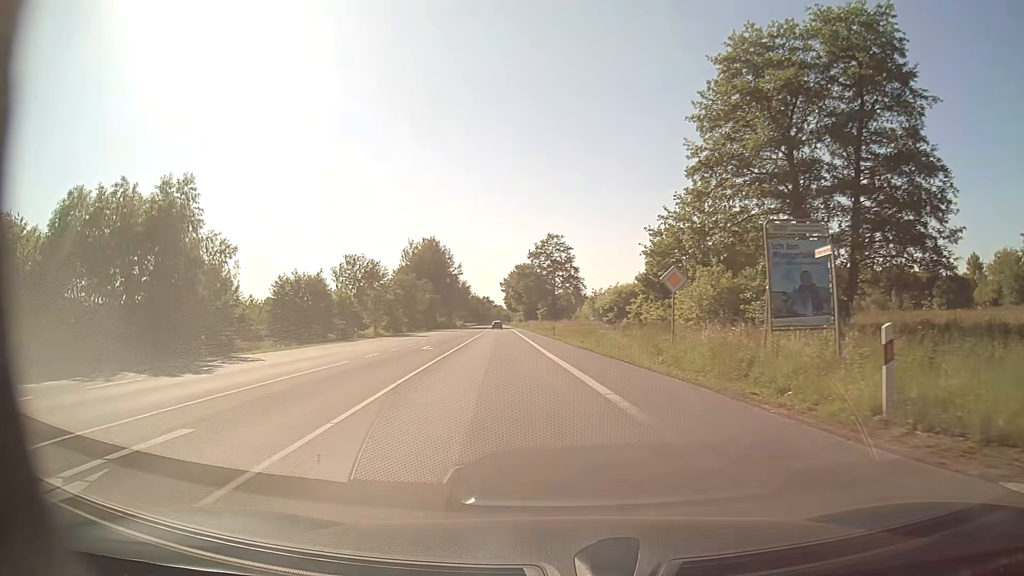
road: secondary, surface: asphalt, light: Day
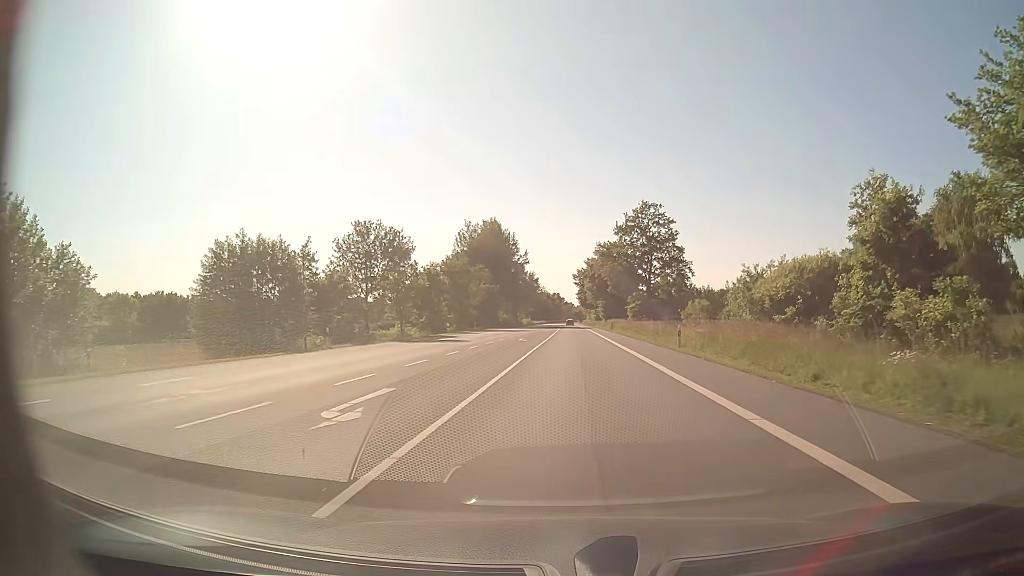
(-3.1, +25.8) m; -7°
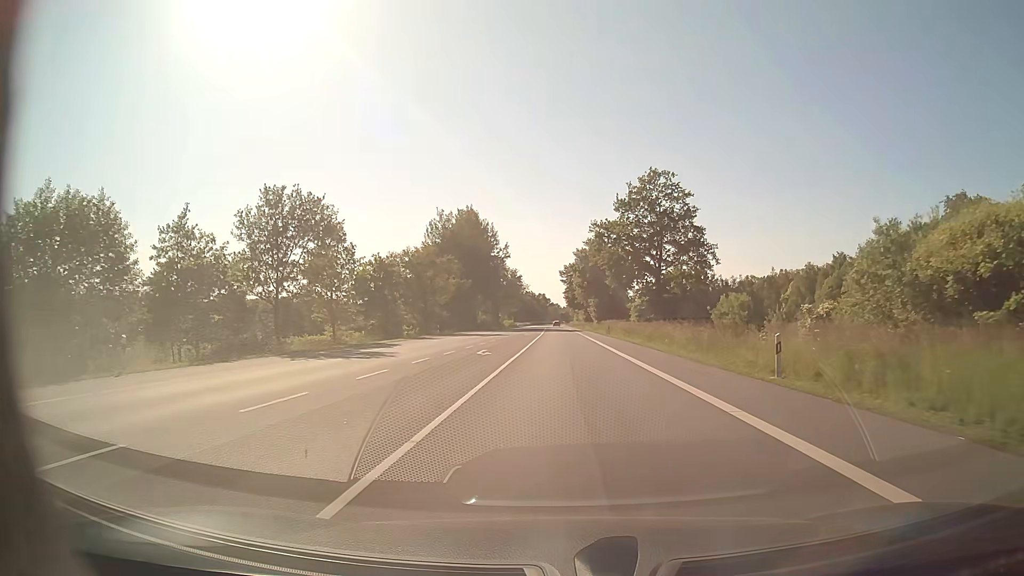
(+0.2, +16.5) m; +1°
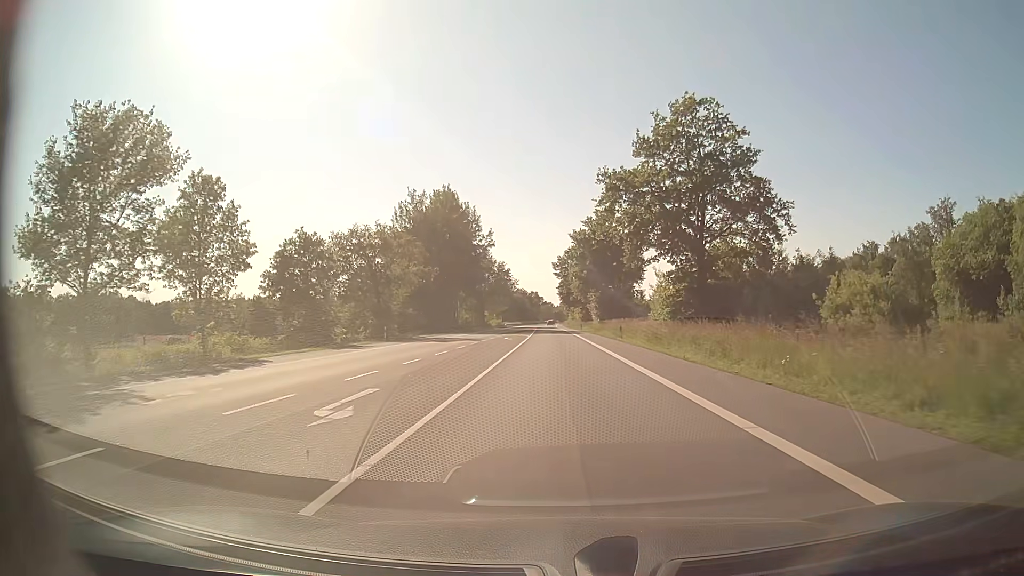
(+0.2, +18.7) m; +1°
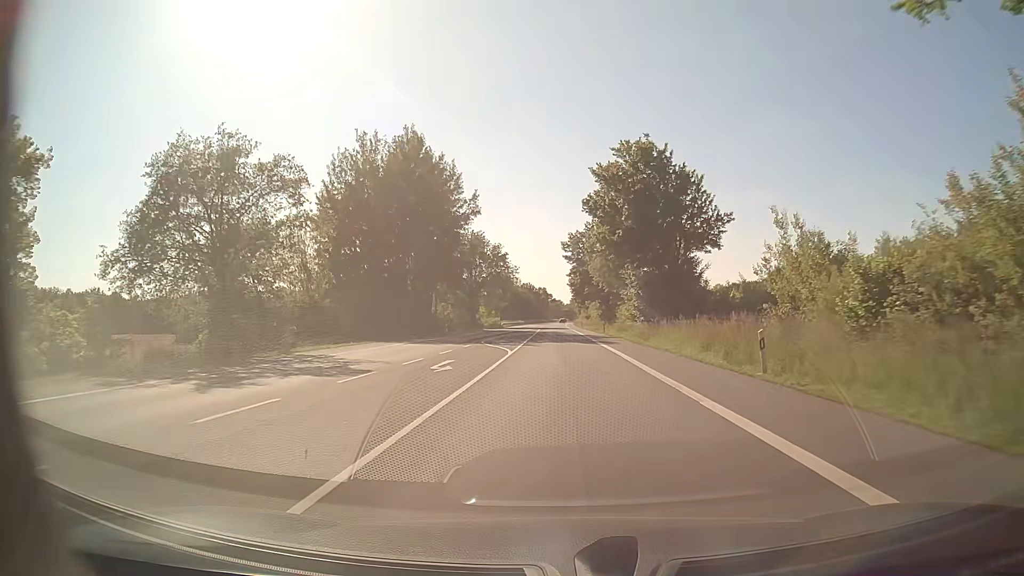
(-0.3, +31.8) m; -1°
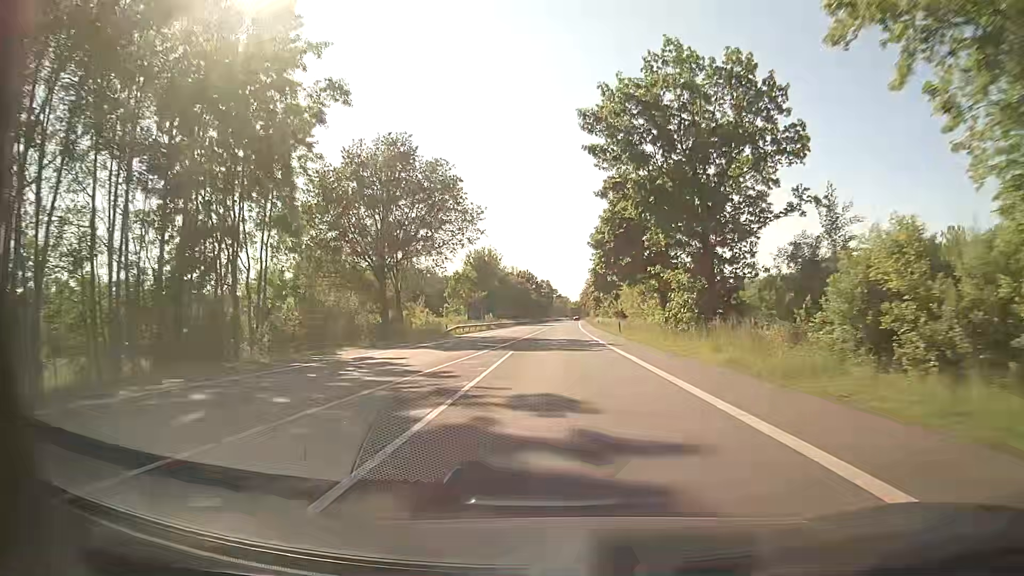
(-0.5, +61.6) m; 0°
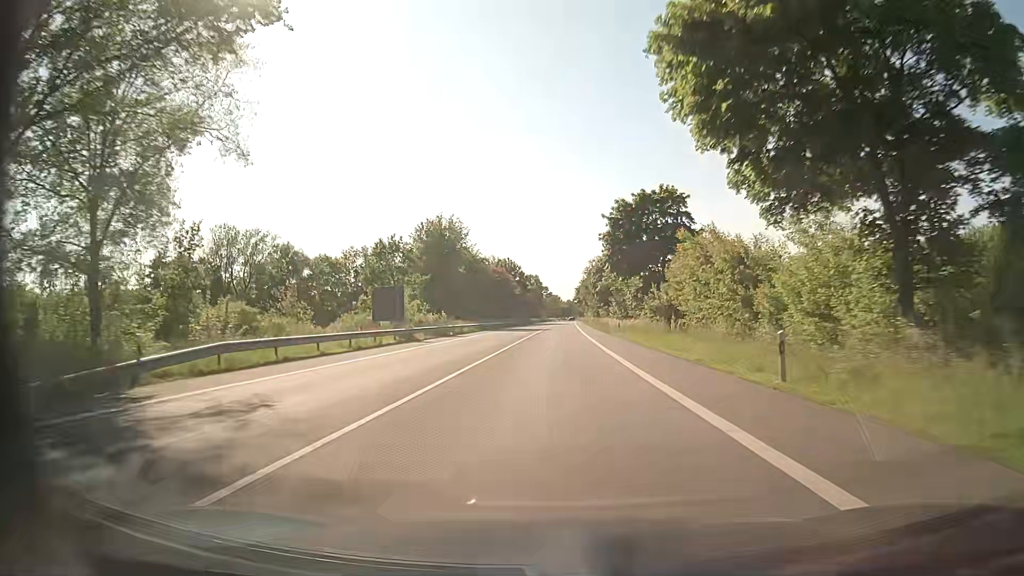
(+0.1, +41.4) m; +1°
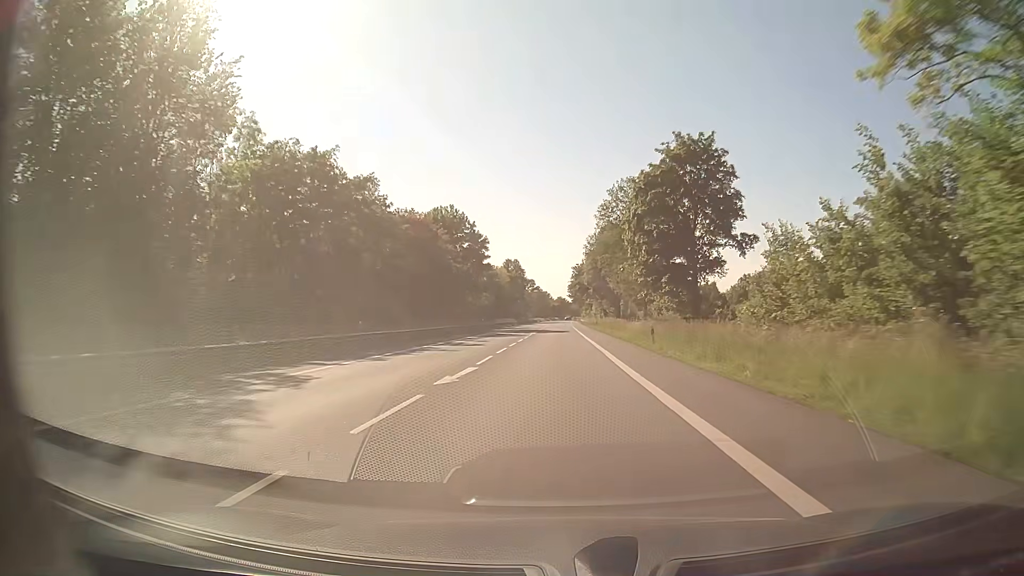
(+0.3, +75.0) m; +1°
(0, +10) (0, +20) (0, +30) (0, +40) (0, +50) (0, +60) (0, +70) (0, +80) (0, +90) (0, +100) m
